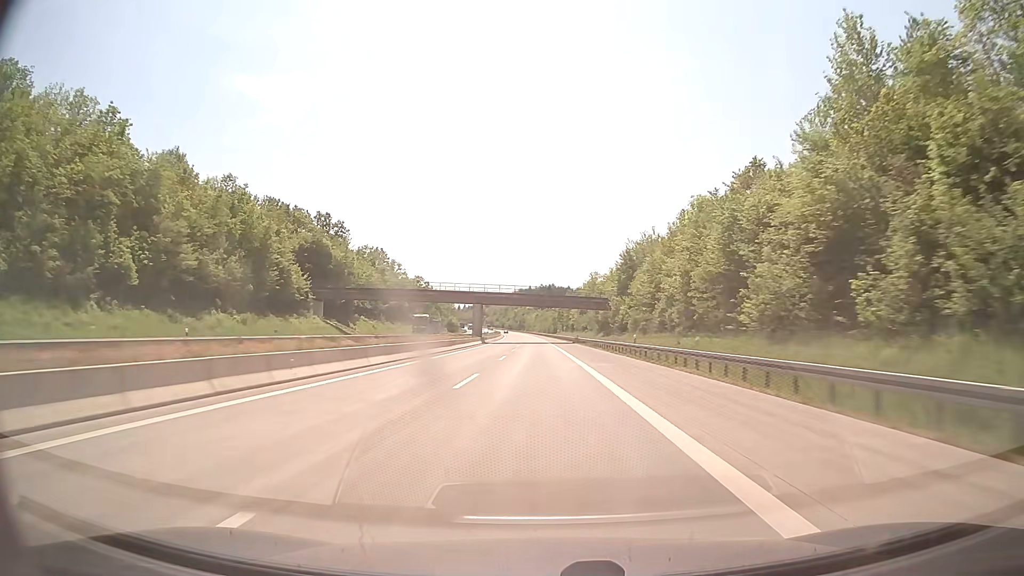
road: motorway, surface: concrete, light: Day
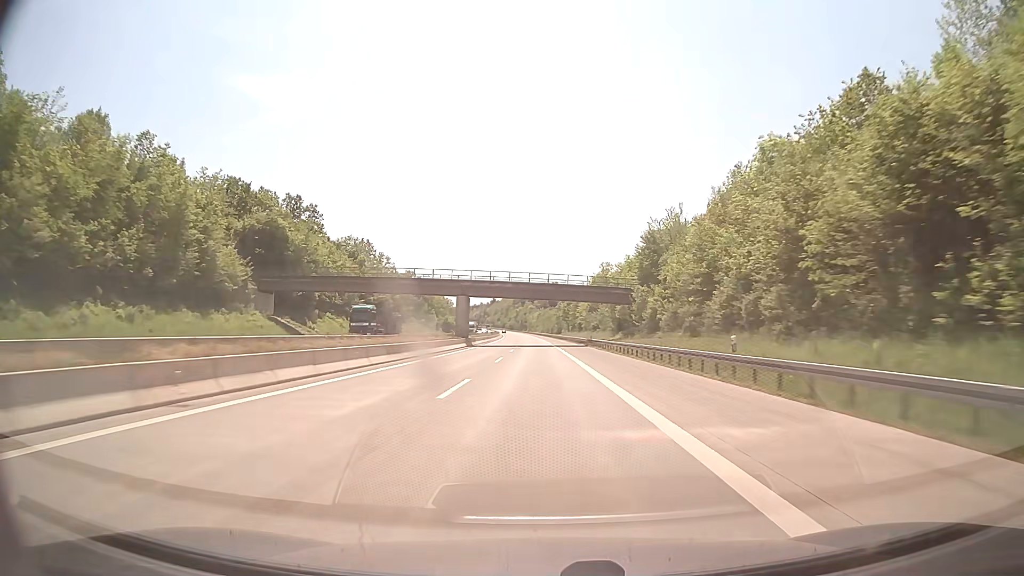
(-0.1, +20.8) m; 0°
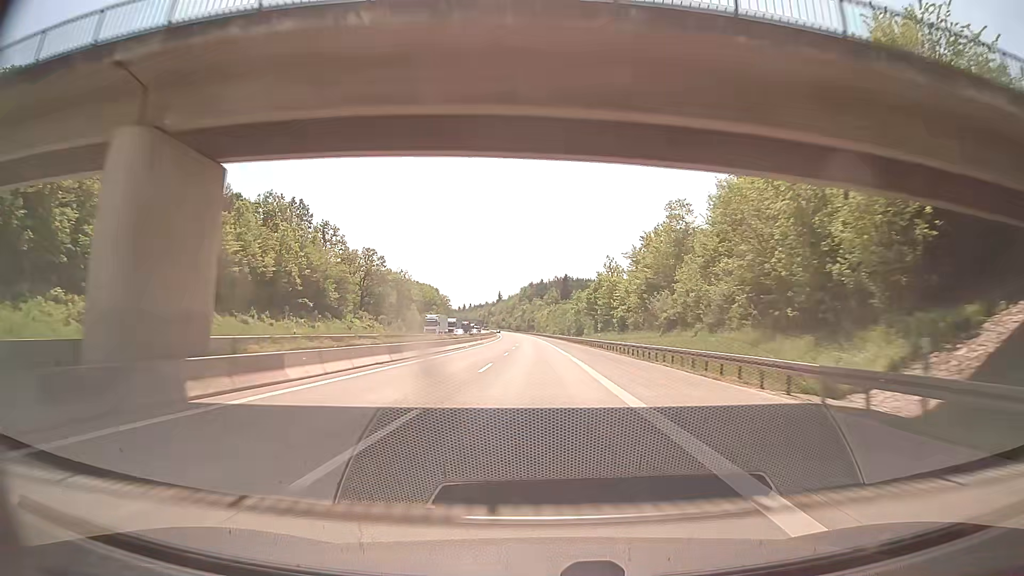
(-0.4, +62.4) m; -1°
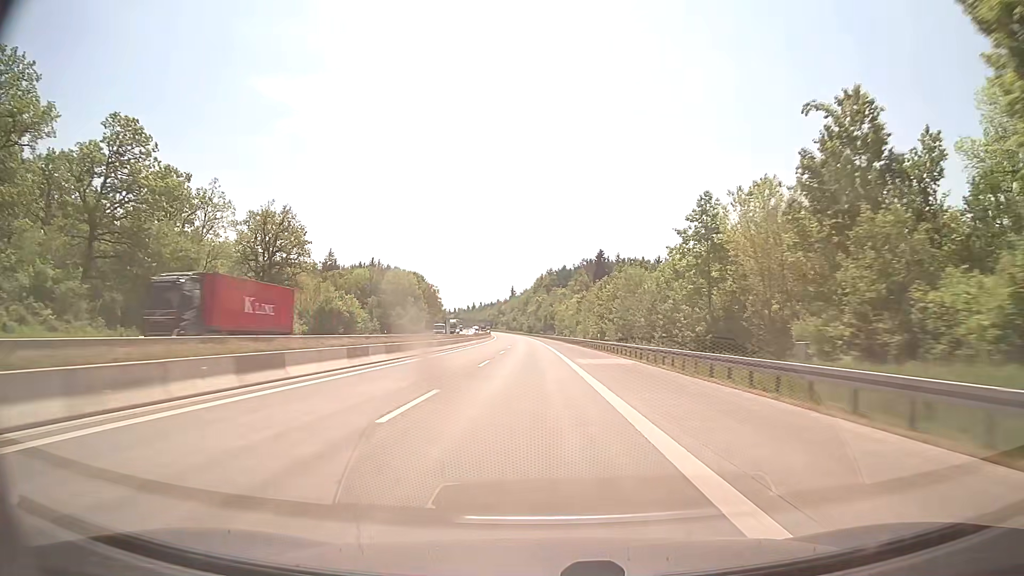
(-1.8, +103.8) m; -2°
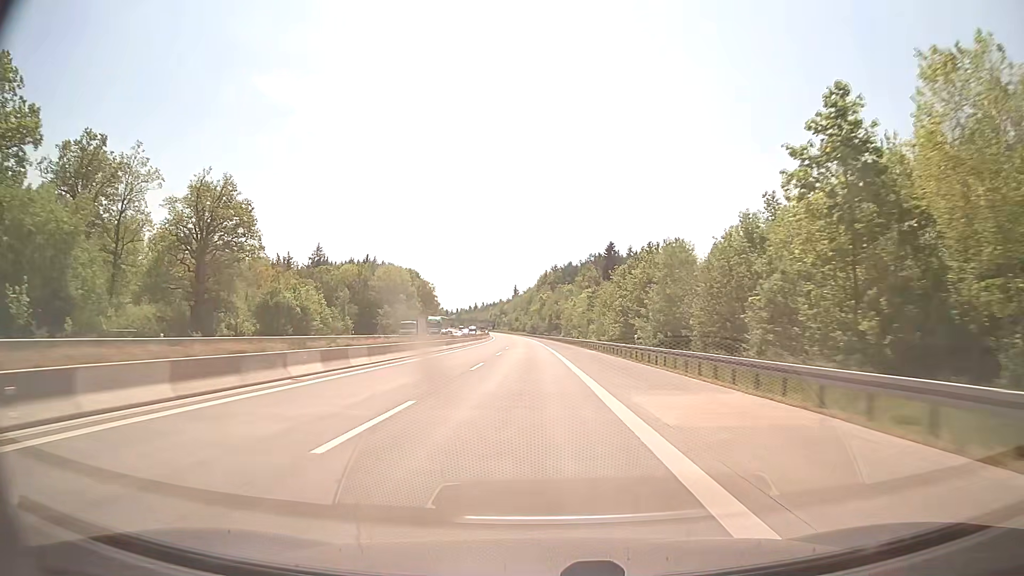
(0.0, +20.8) m; 0°
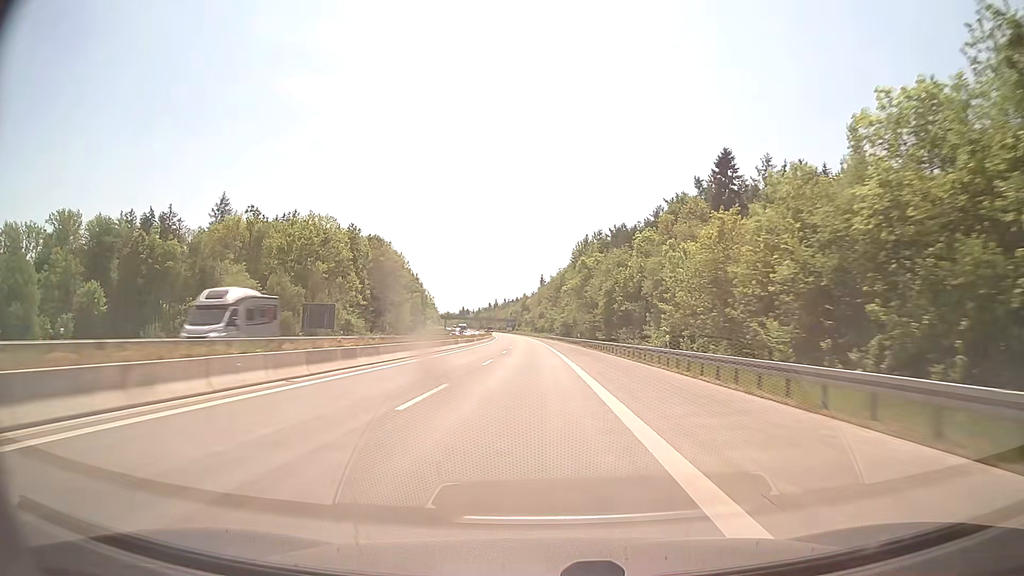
(-2.1, +103.7) m; -3°
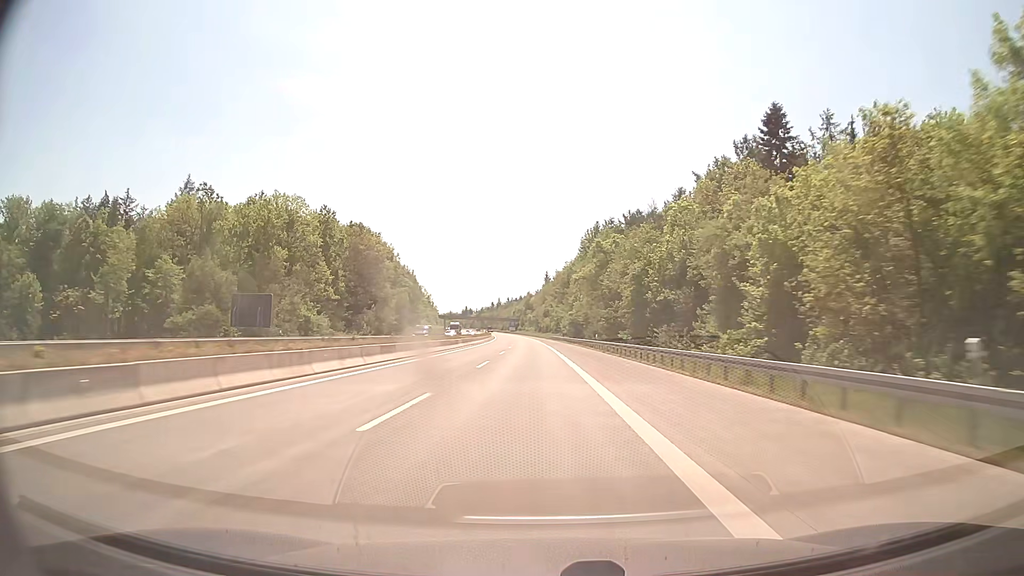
(0.0, +20.8) m; 0°
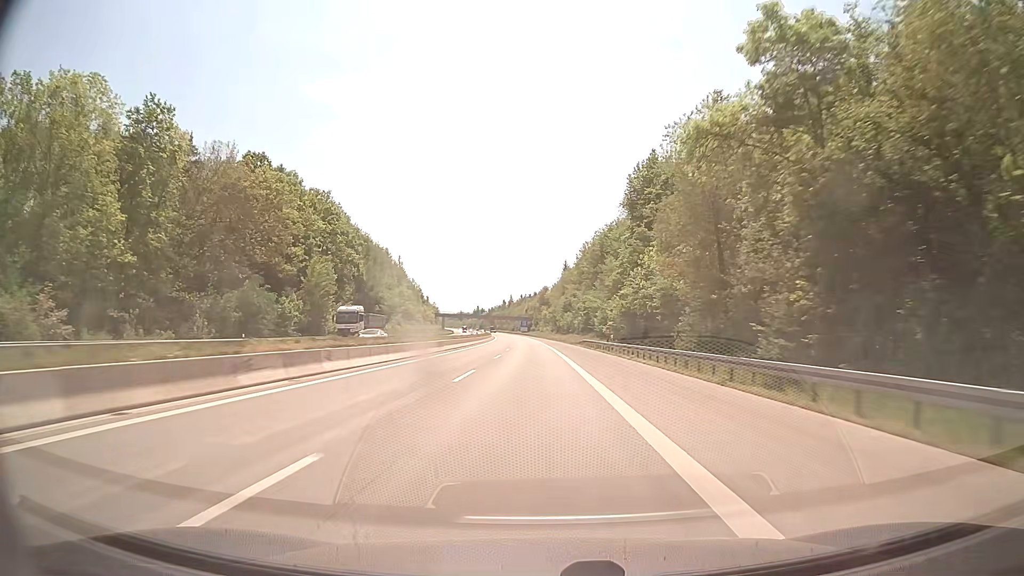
(-0.8, +62.3) m; -1°
(0, +10) (0, +20) (0, +30) (0, +40) (0, +50) (-1, +60) (-1, +70) (-1, +80) (-2, +90) (-2, +100) m
